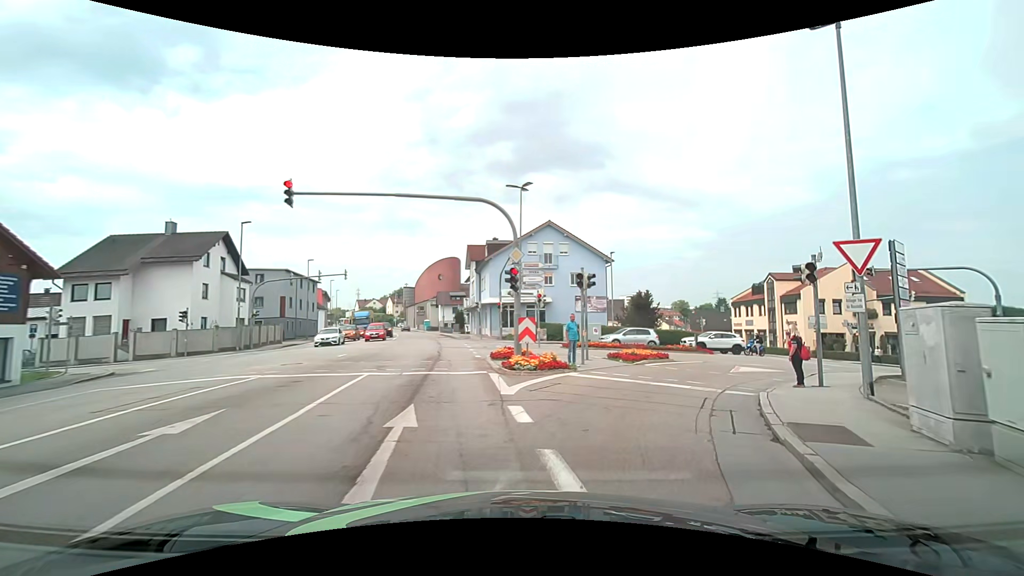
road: tertiary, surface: asphalt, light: Day
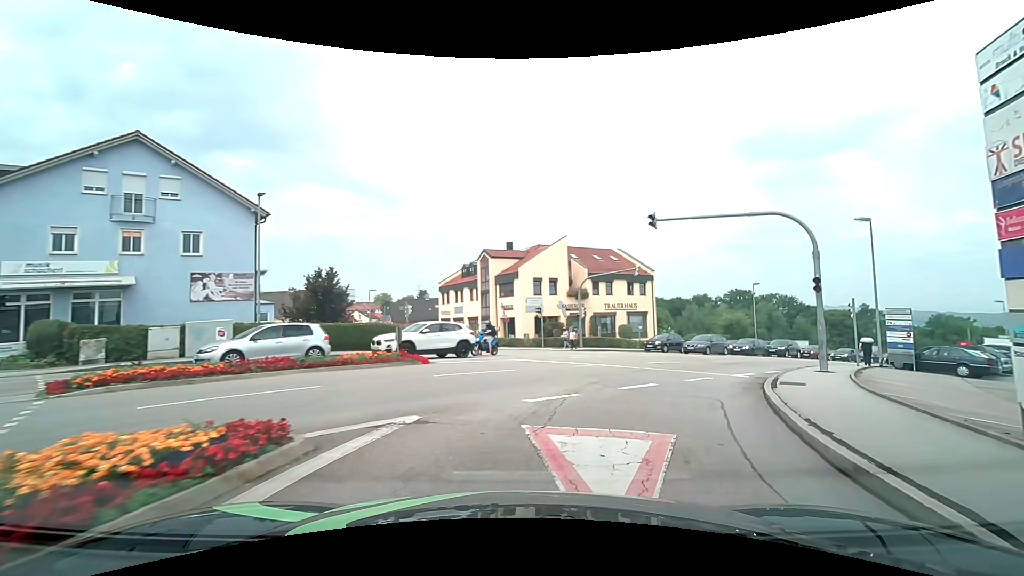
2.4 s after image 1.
(+4.7, +16.2) m; +33°
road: tertiary_link
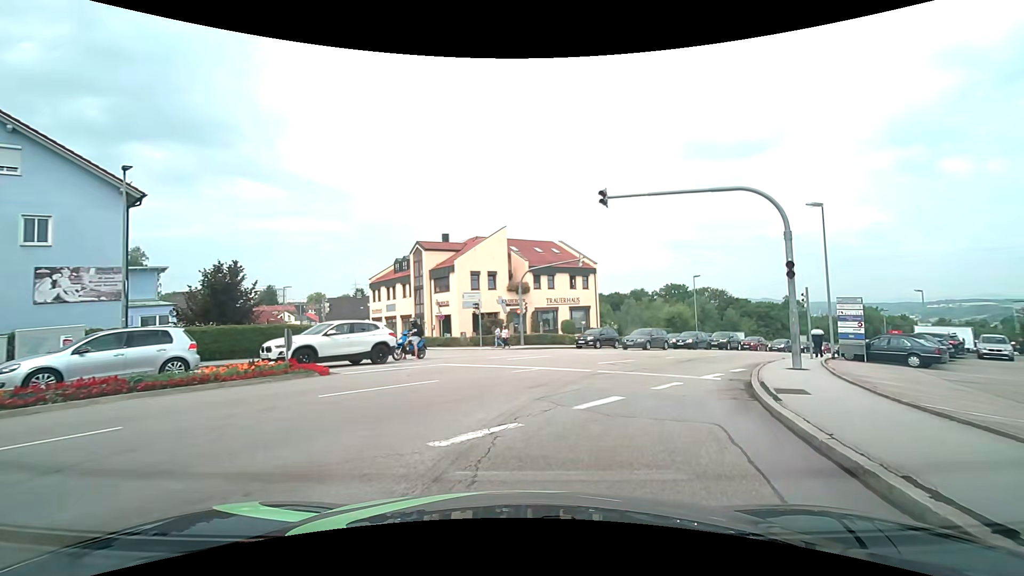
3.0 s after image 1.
(+0.2, +2.9) m; +9°
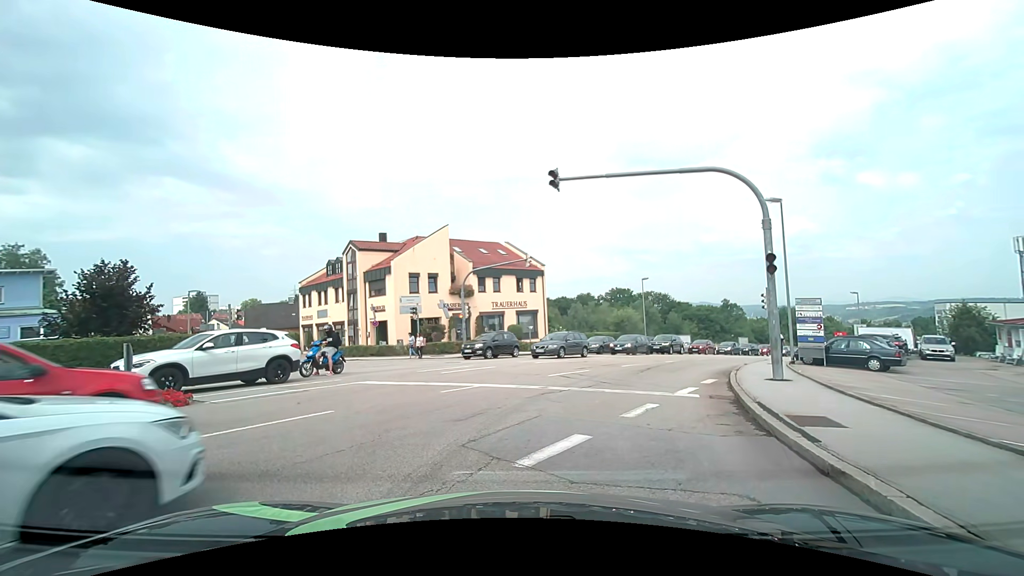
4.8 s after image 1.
(+0.1, +2.6) m; +5°
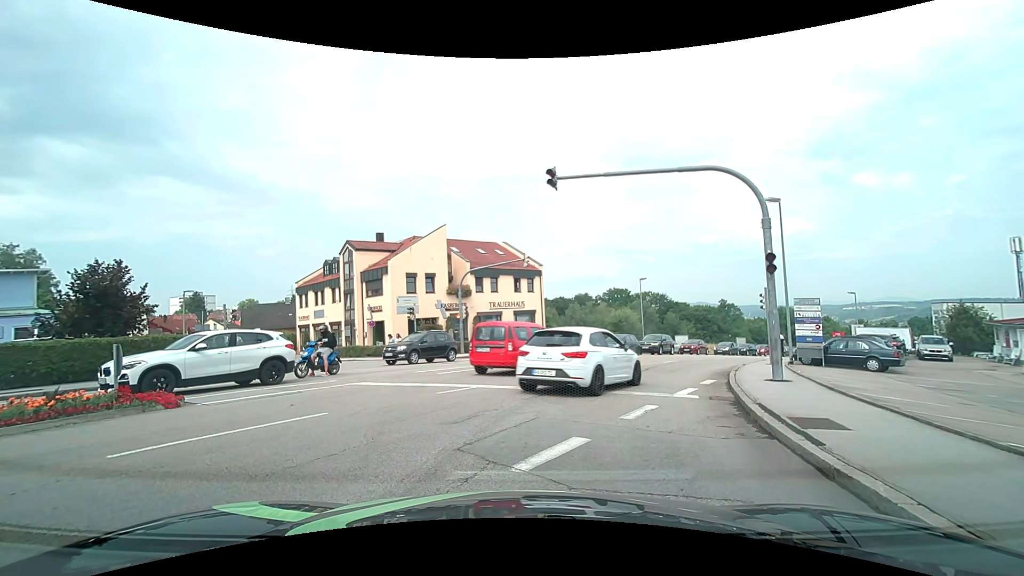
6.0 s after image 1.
(0.0, +0.2) m; 0°
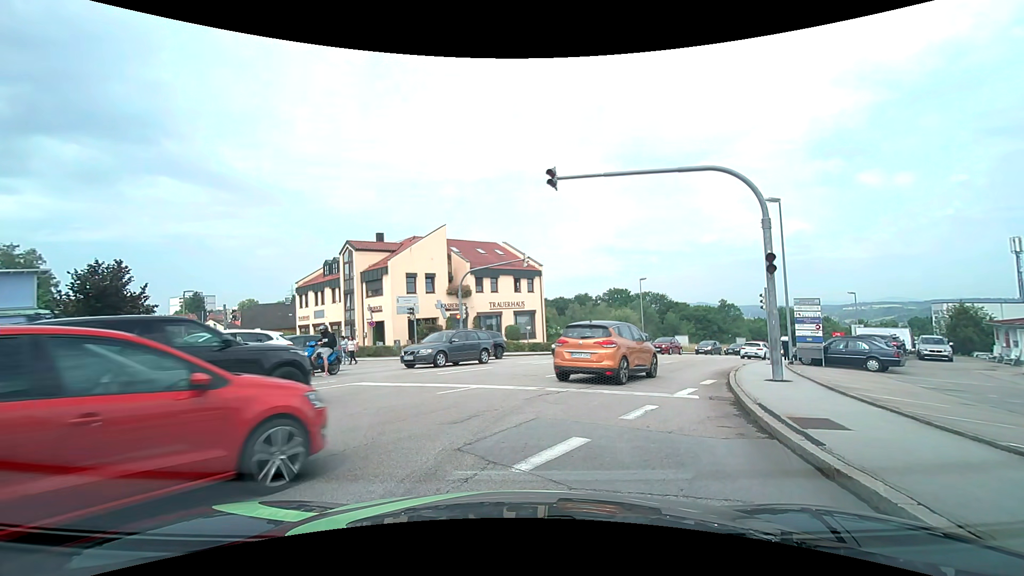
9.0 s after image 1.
(0.0, +0.1) m; 0°
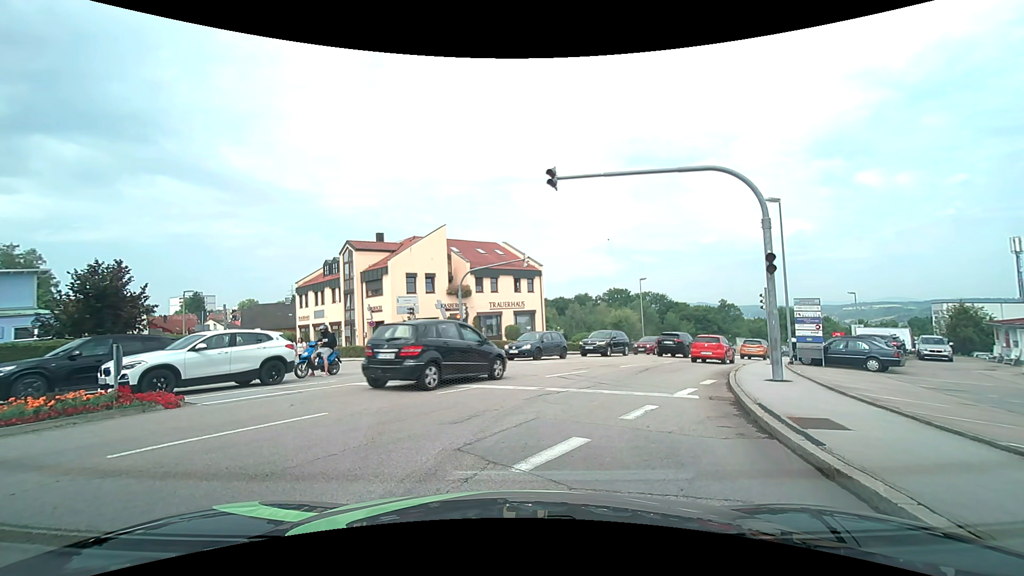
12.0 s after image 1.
(0.0, 0.0) m; 0°
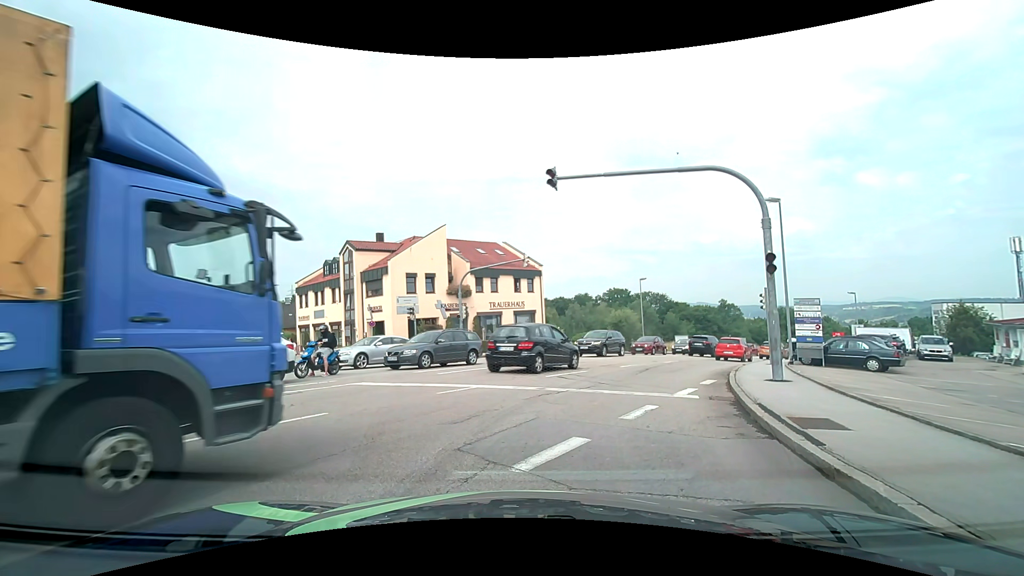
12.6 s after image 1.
(0.0, 0.0) m; 0°
(+1, +10) (+4, +19) (+9, +28) (+14, +37) (+20, +45) (+26, +53) (+32, +60) (+40, +67) (+47, +74) (+55, +80) m
